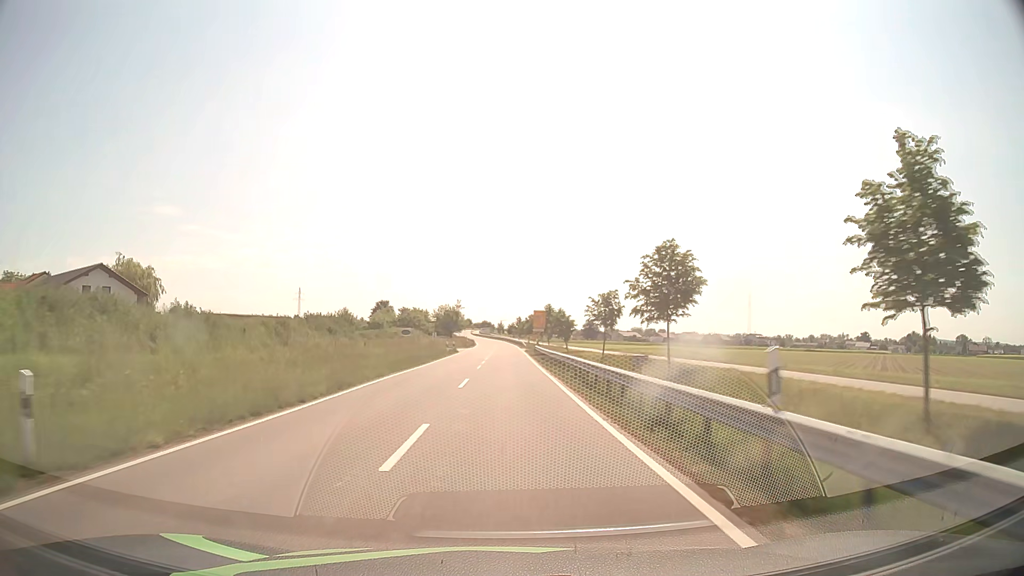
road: tertiary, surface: asphalt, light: Day
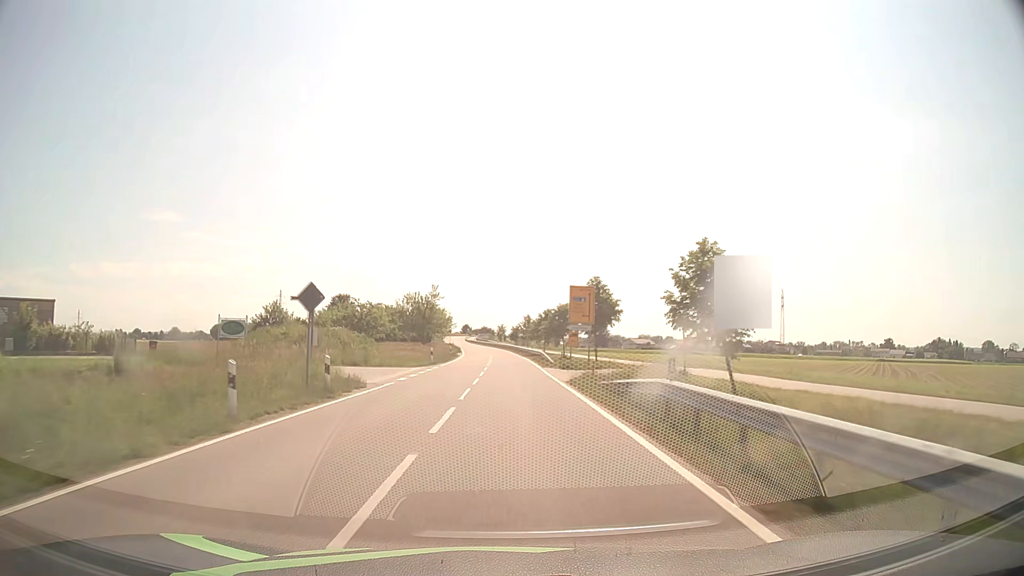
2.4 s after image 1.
(-0.1, +44.9) m; 0°
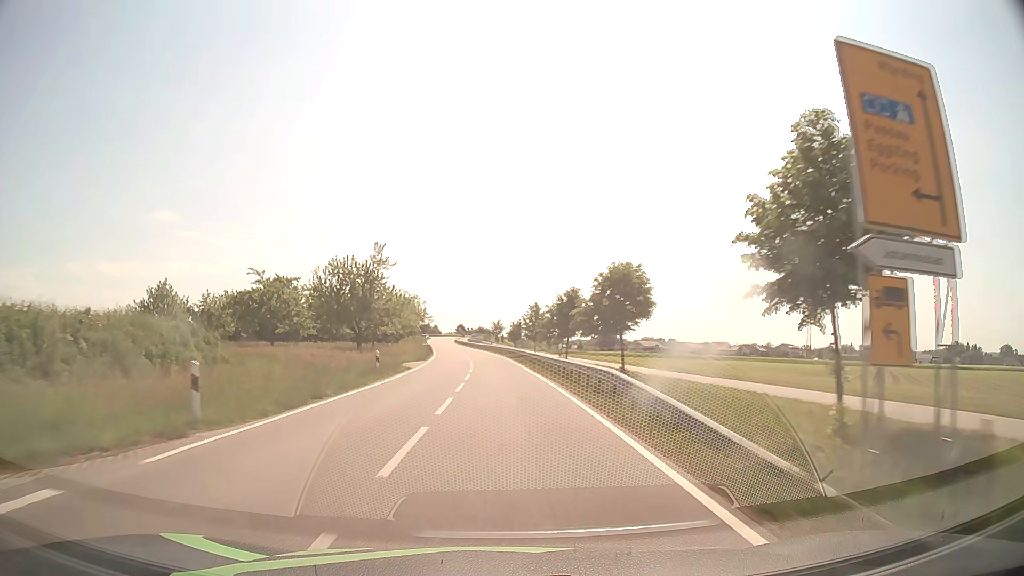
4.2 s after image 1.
(+0.1, +33.7) m; 0°
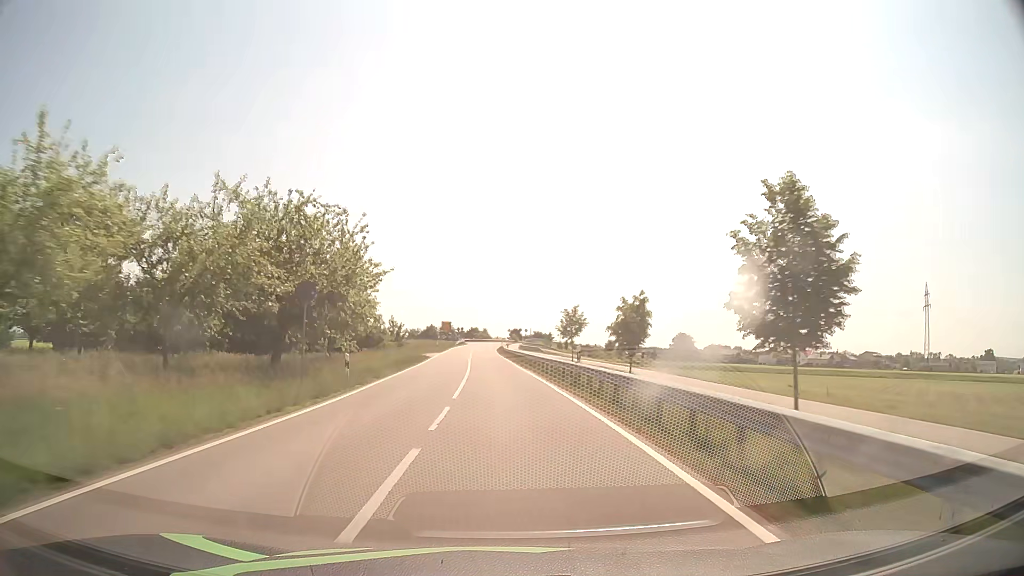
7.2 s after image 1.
(-1.9, +56.1) m; -5°
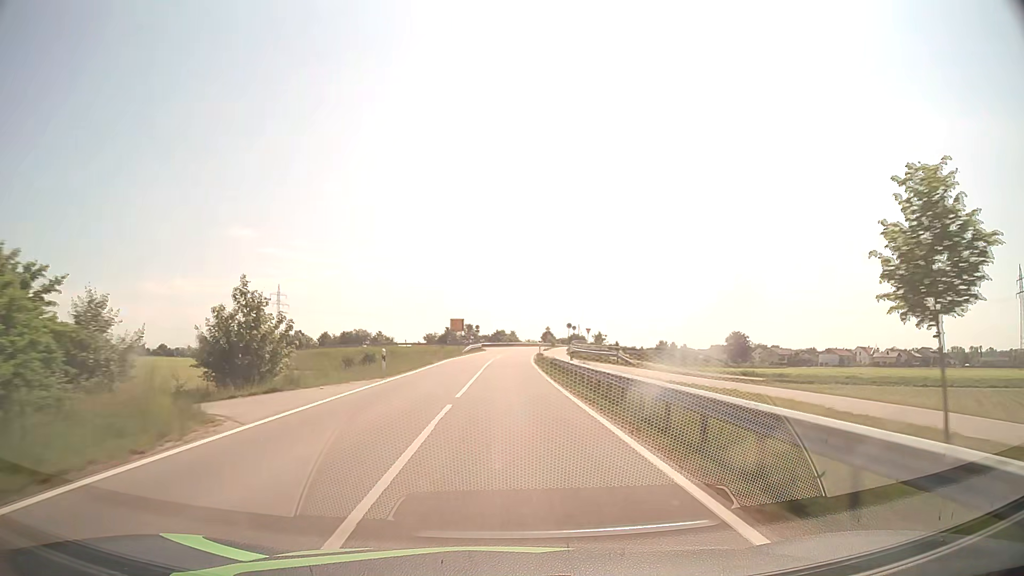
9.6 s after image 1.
(-1.3, +44.9) m; -2°
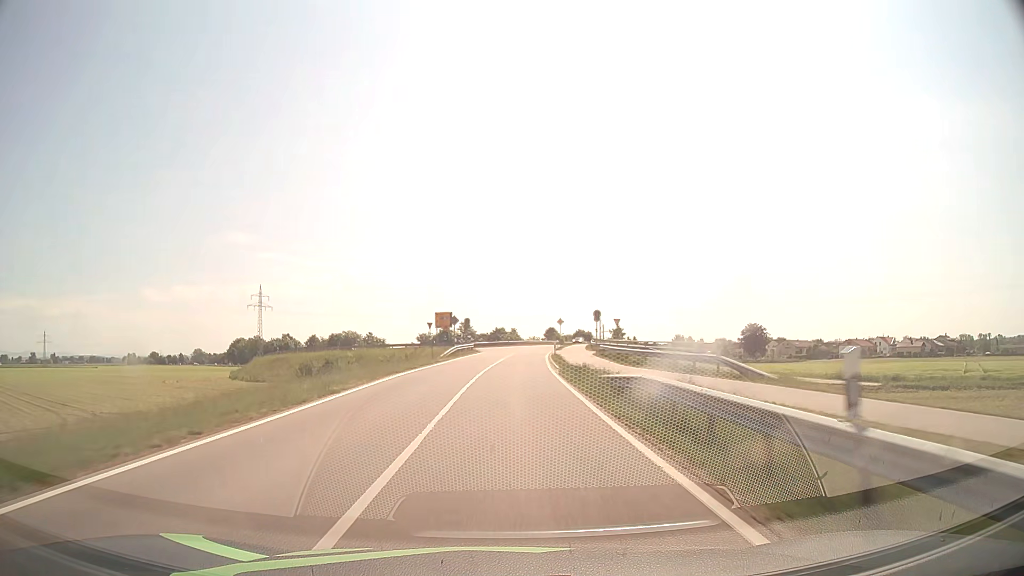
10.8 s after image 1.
(0.0, +22.3) m; 0°
(0, +10) (0, +20) (0, +30) (+1, +40) (+1, +50) (+2, +60) (+3, +70) (+1, +80) (-6, +86) (-15, +90) m
